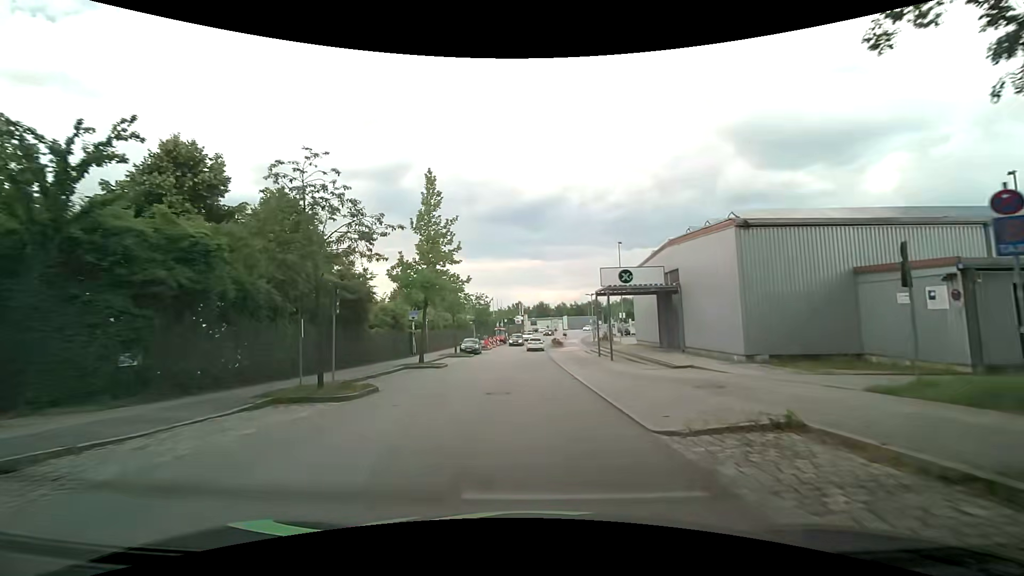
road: residential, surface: asphalt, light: Day
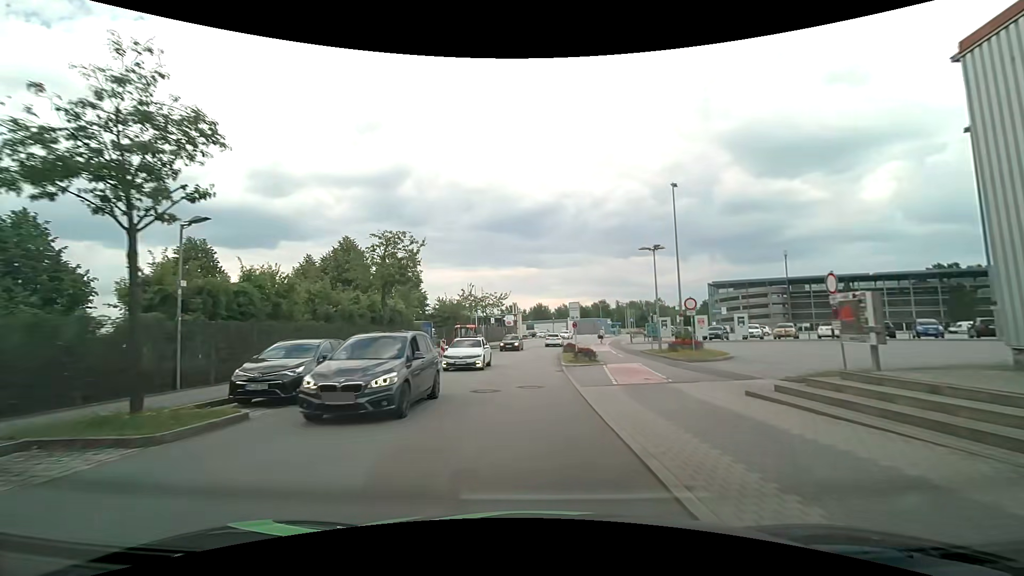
(+0.3, +34.1) m; 0°
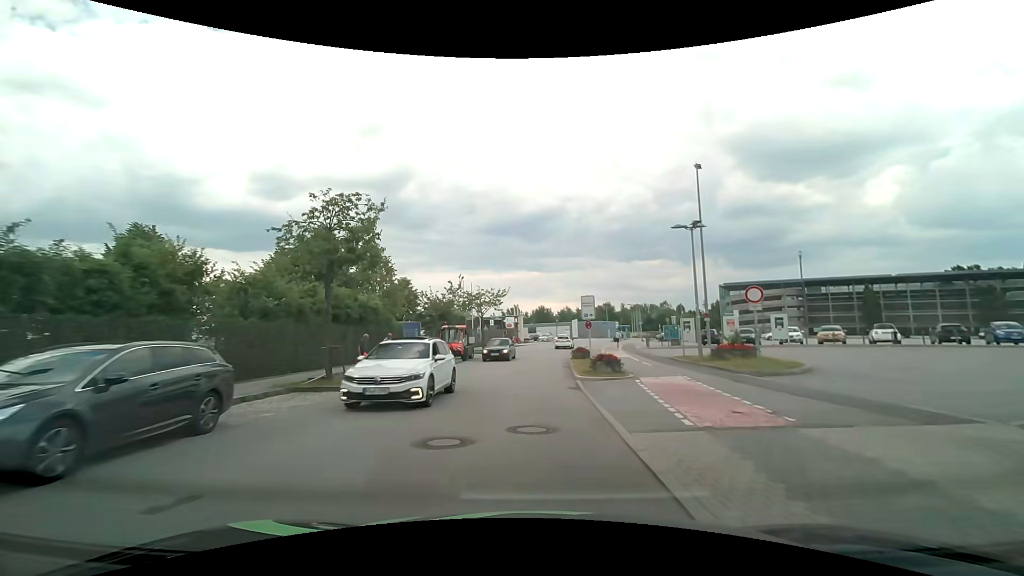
(0.0, +6.5) m; 0°
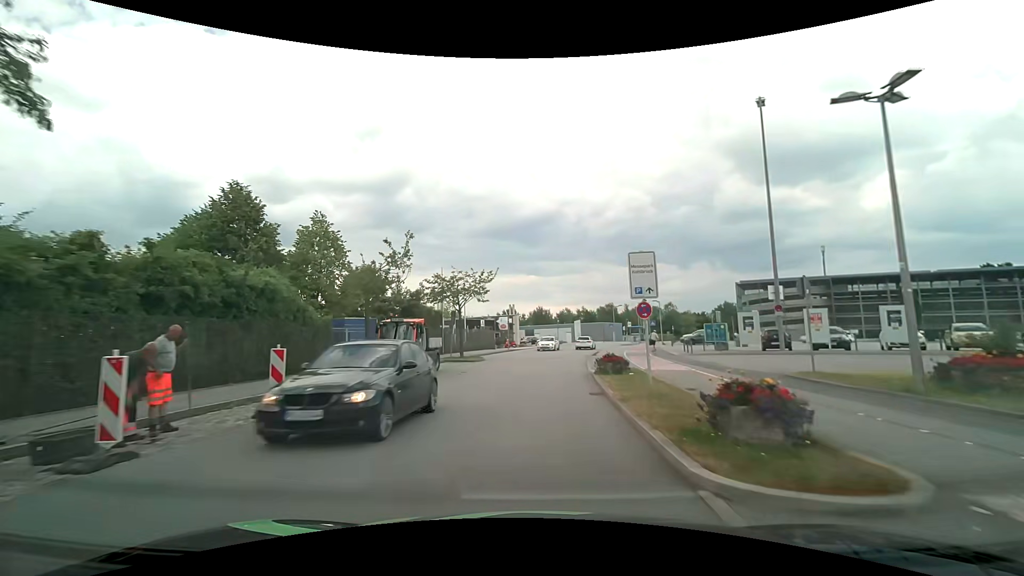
(0.0, +12.5) m; +1°
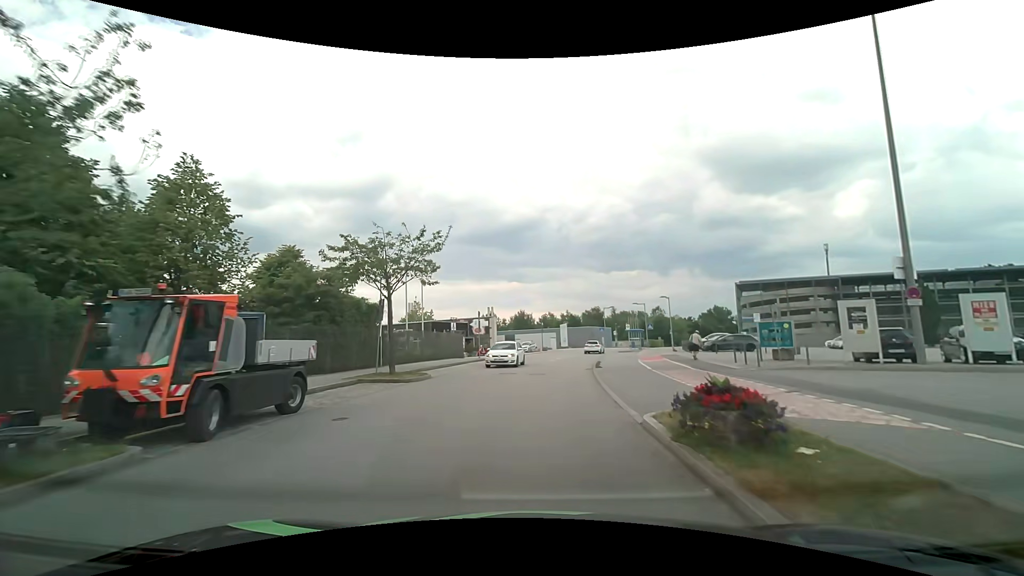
(+0.2, +12.1) m; +2°
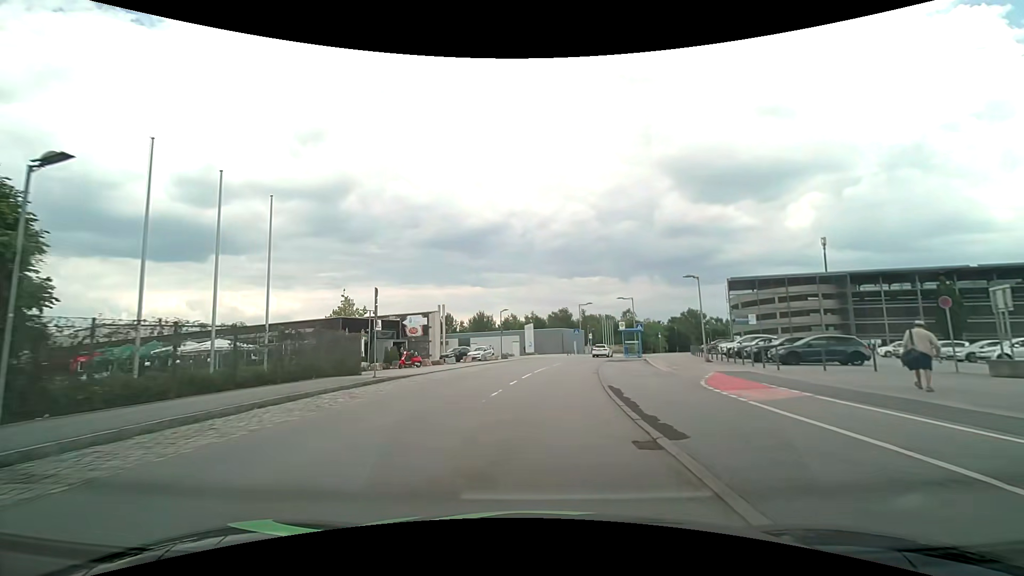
(+0.6, +18.3) m; +4°
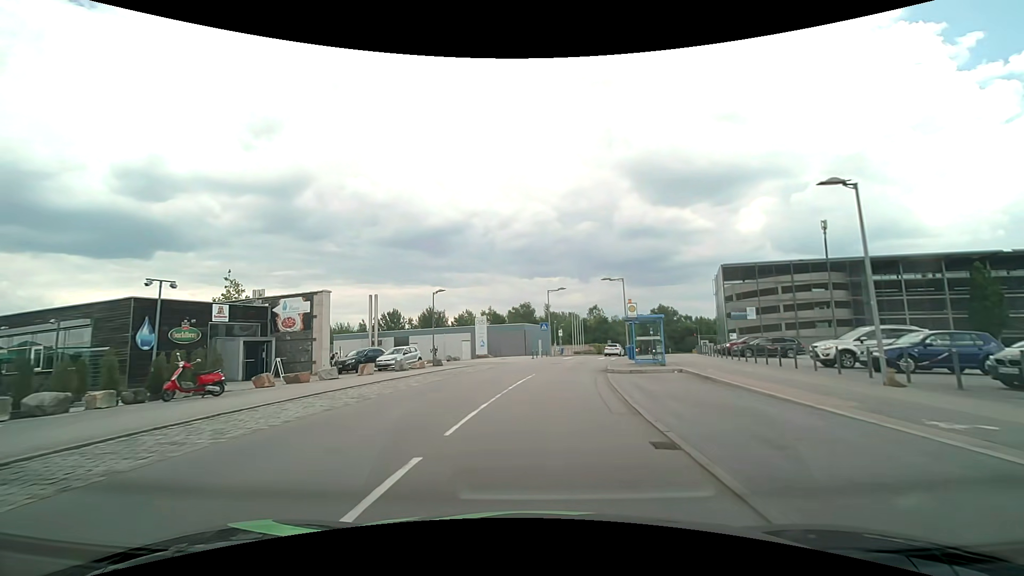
(+0.7, +18.2) m; +5°
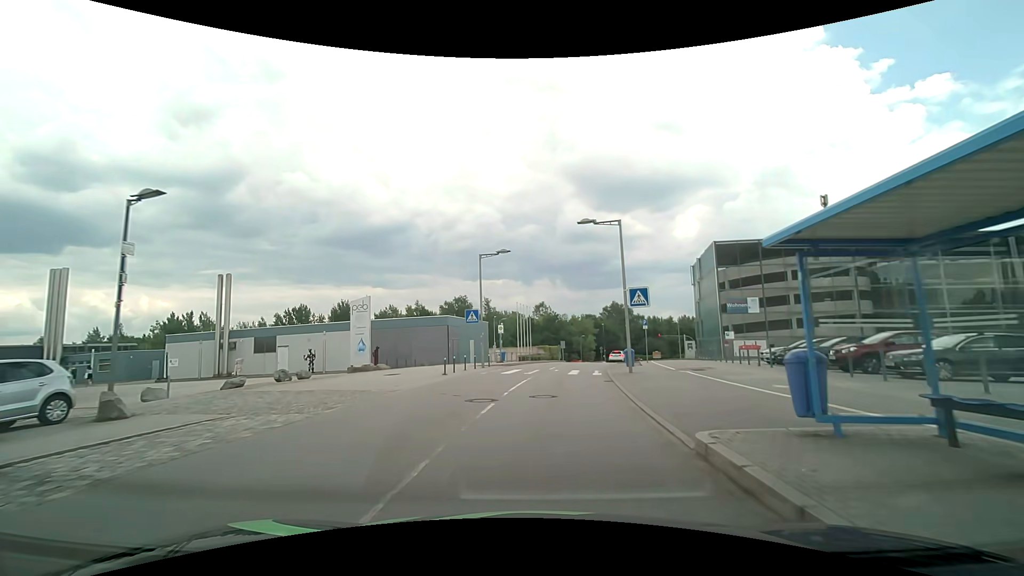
(+1.2, +22.1) m; +6°
(0, +10) (+1, +20) (+2, +30) (+4, +40) (+7, +49) (+9, +59) (+12, +69) (+15, +78) (+18, +88) (+21, +97) m
